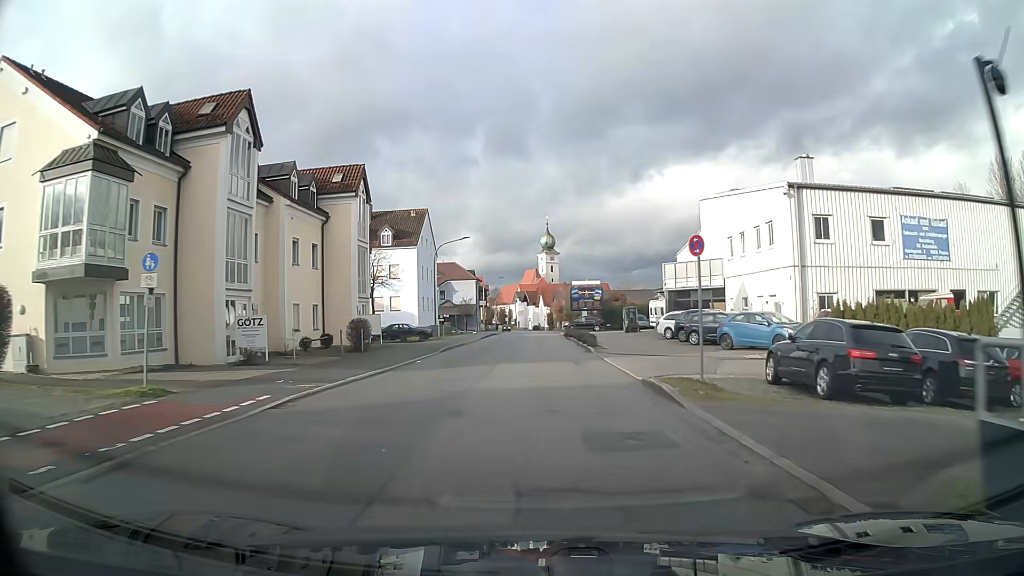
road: unclassified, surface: asphalt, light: Day
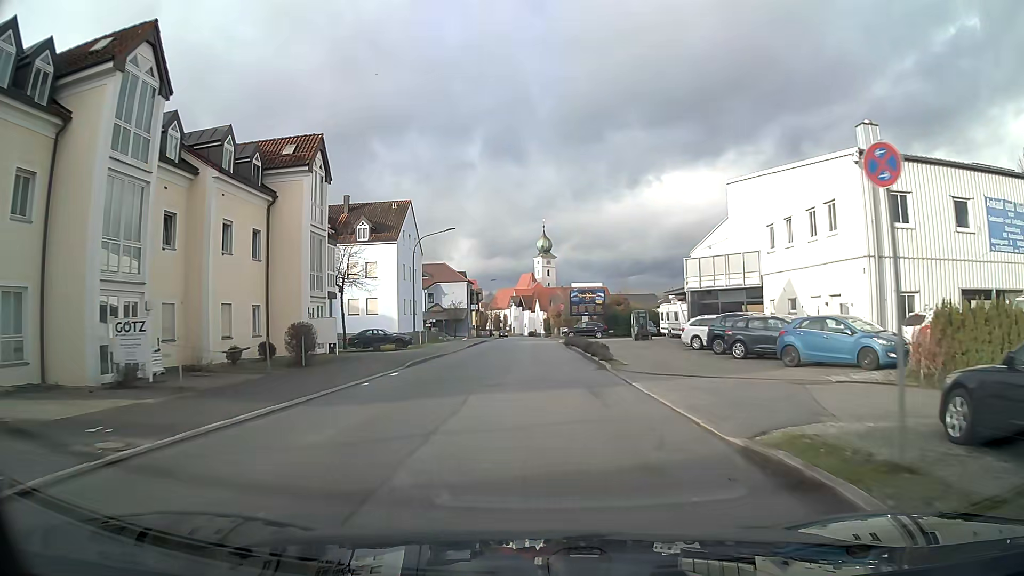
(0.0, +7.3) m; 0°
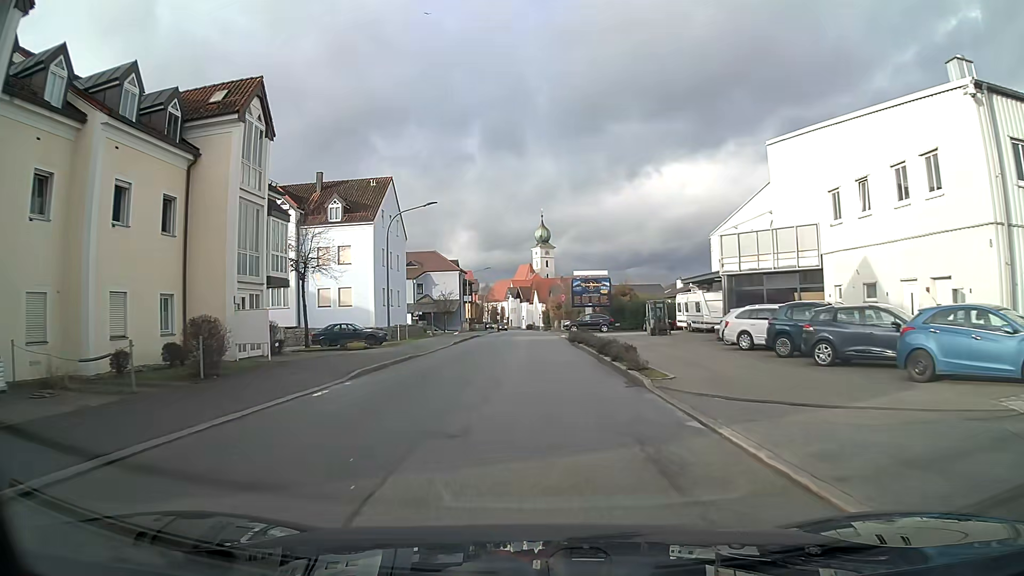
(0.0, +7.2) m; 0°
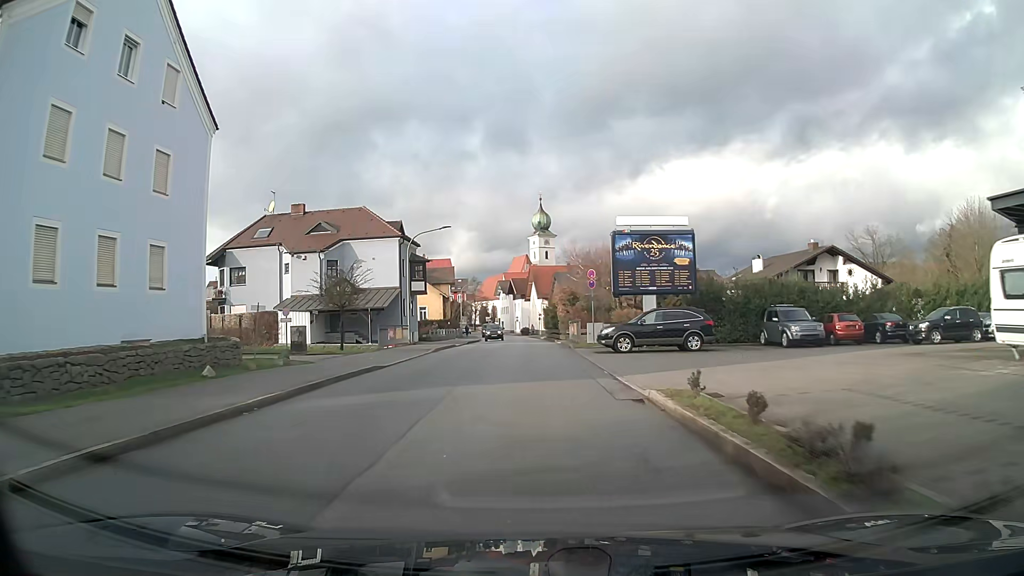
(+0.1, +36.1) m; 0°
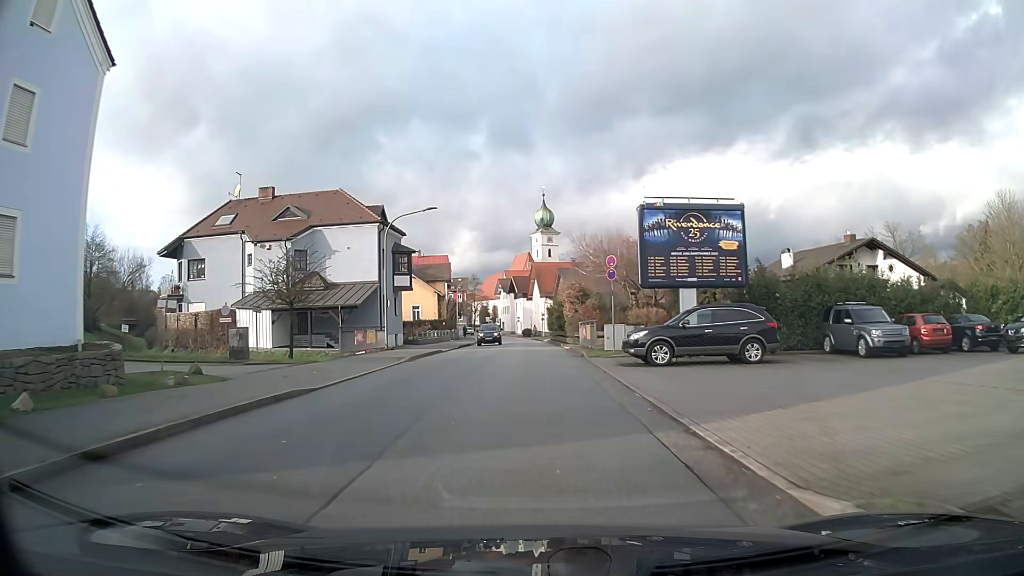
(0.0, +7.2) m; 0°
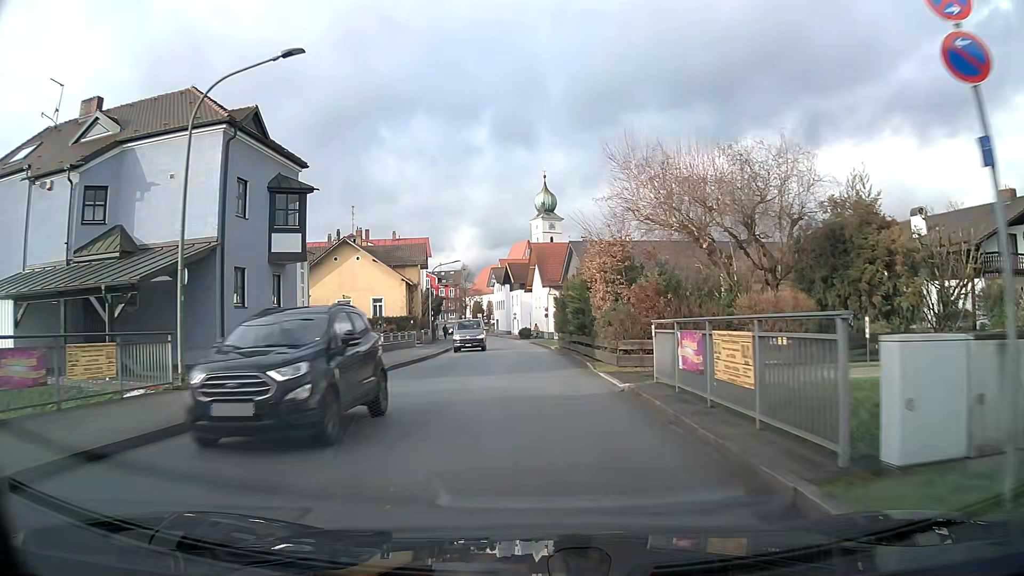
(-0.1, +21.3) m; 0°
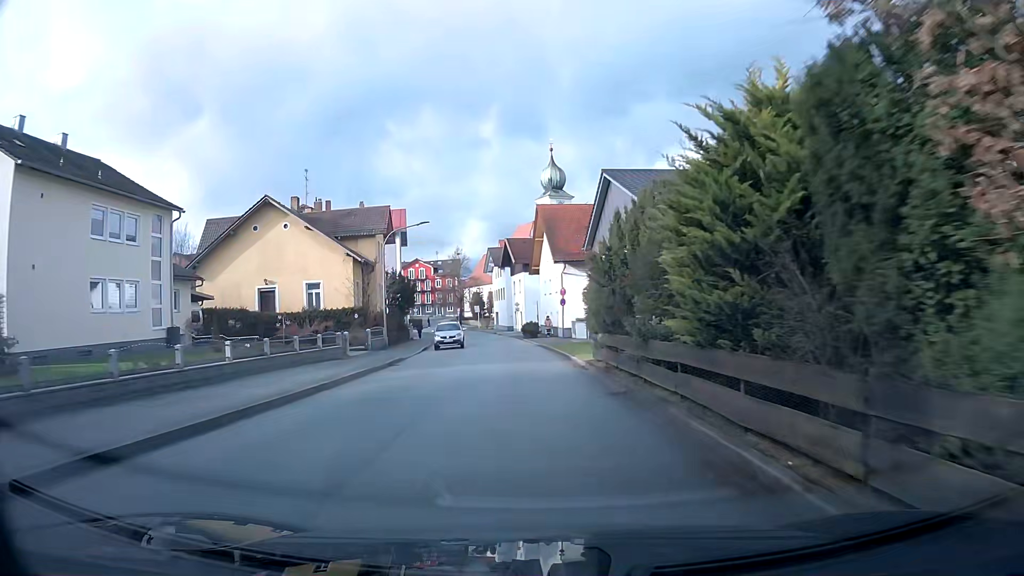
(-0.1, +21.0) m; -1°
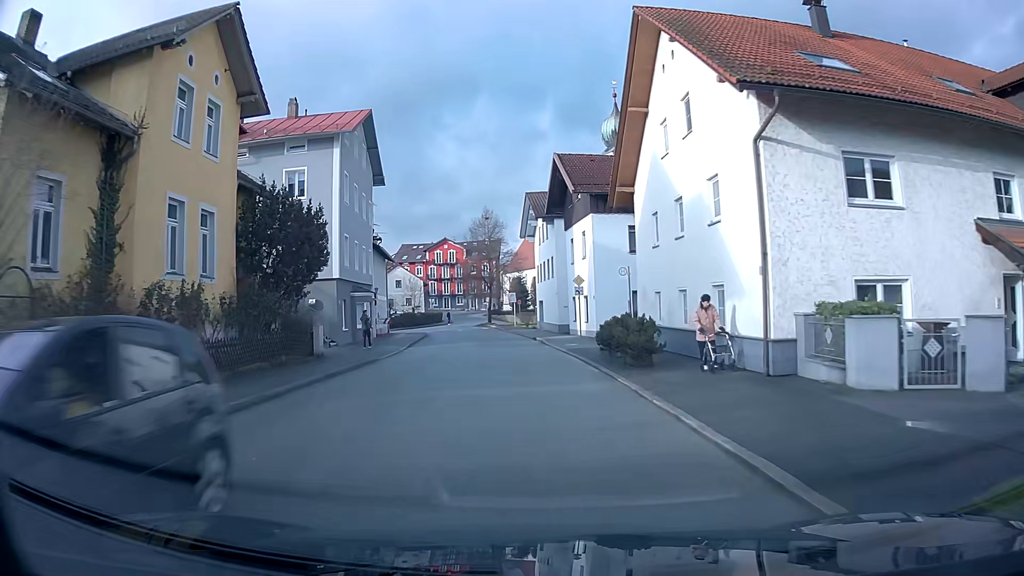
(-1.2, +34.9) m; -4°
(0, +10) (-1, +20) (-1, +30) (-2, +40) (-3, +50) (-5, +60) (-9, +69) (-18, +74) (-28, +75) (-38, +75) m
